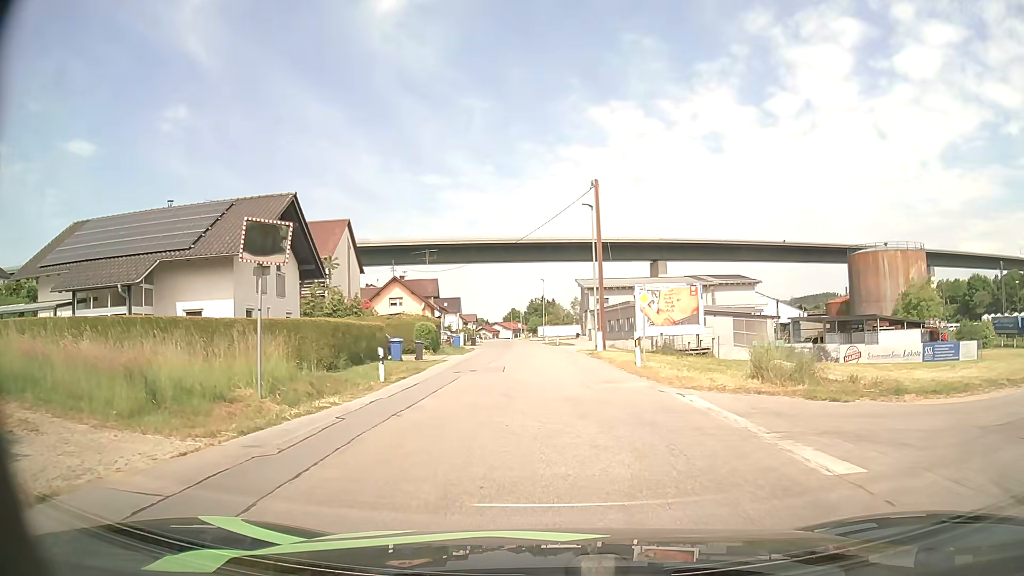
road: unclassified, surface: asphalt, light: Day
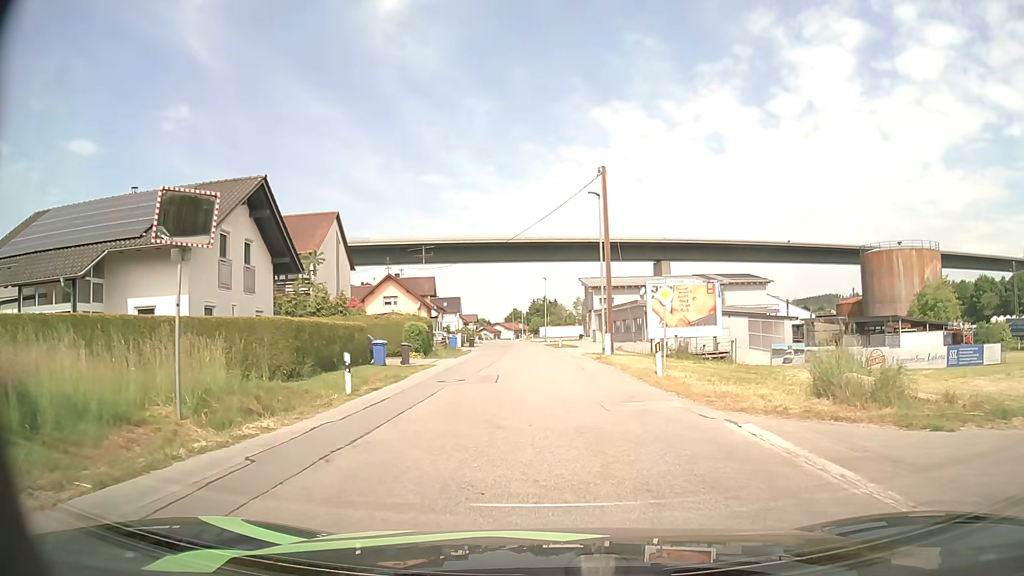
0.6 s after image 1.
(-0.1, +3.6) m; -1°
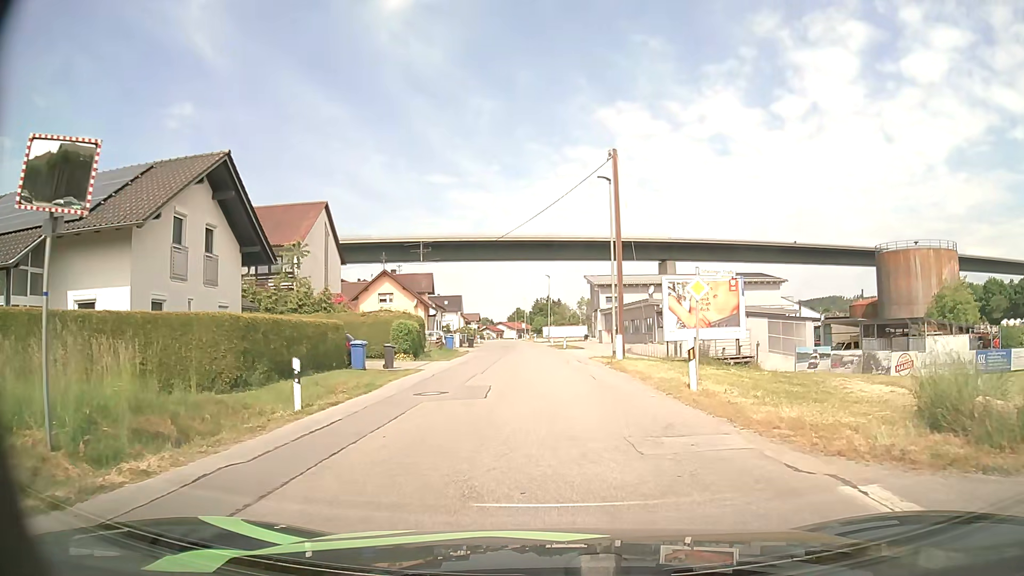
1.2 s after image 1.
(0.0, +3.7) m; -1°
